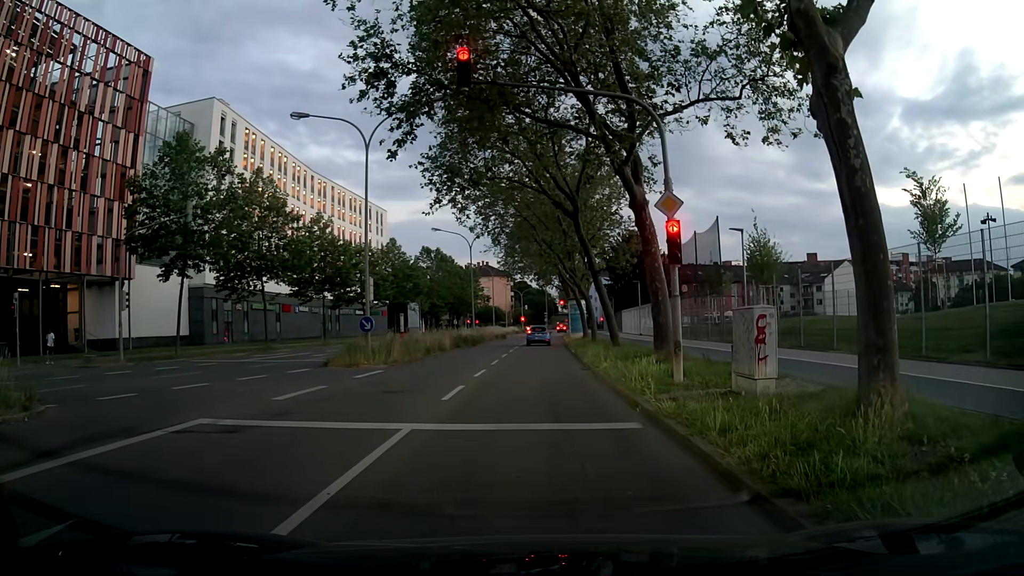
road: secondary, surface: asphalt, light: Dusk
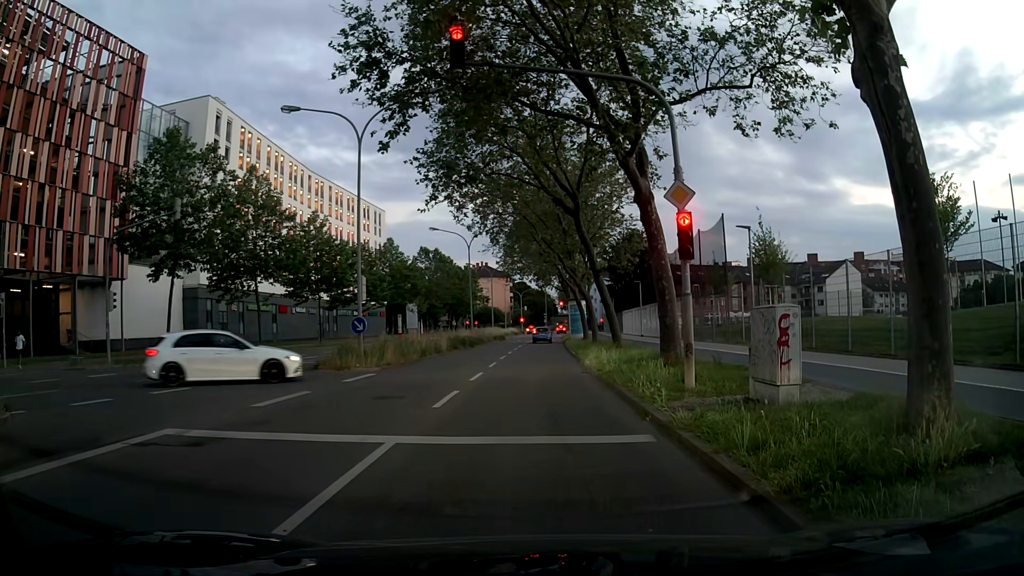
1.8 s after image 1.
(0.0, +1.0) m; 0°
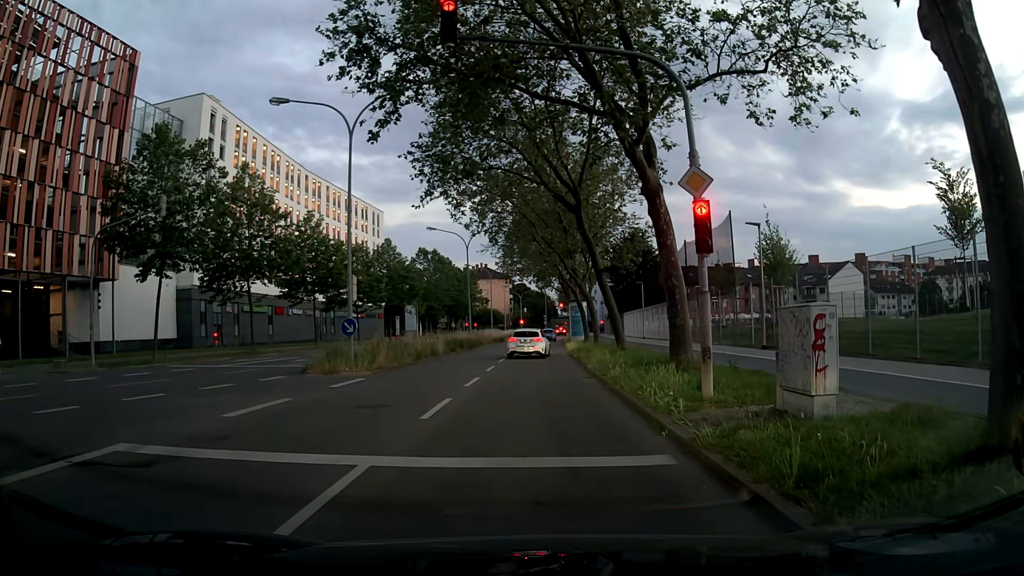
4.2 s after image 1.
(0.0, +1.3) m; 0°
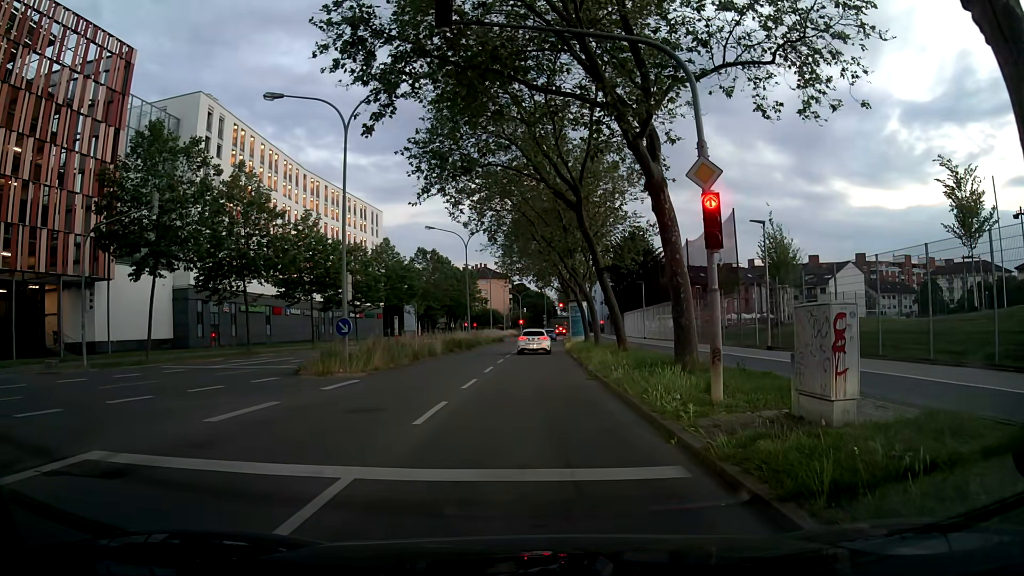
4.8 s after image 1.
(0.0, +0.6) m; 0°
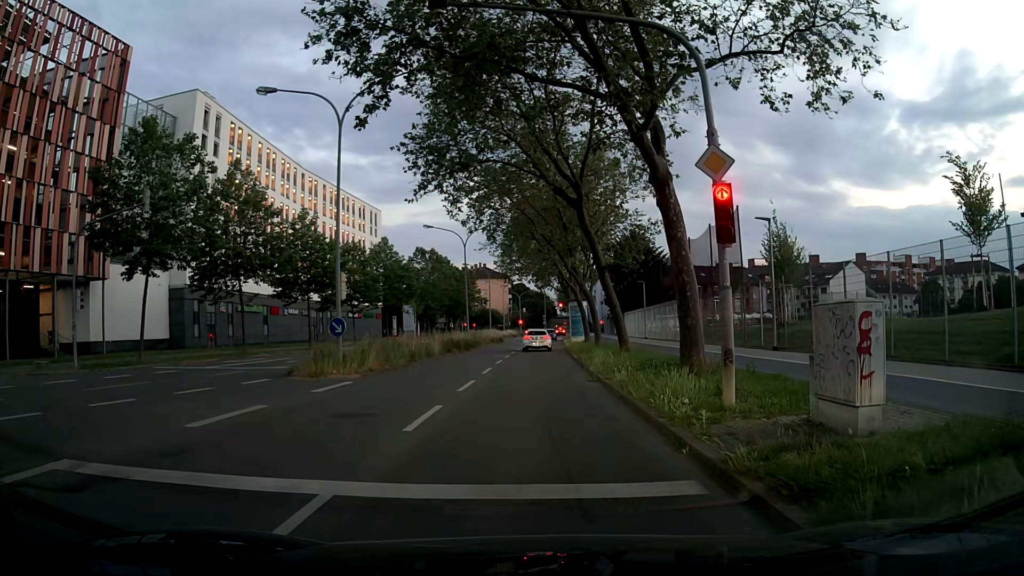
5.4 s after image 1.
(0.0, +0.7) m; 0°
